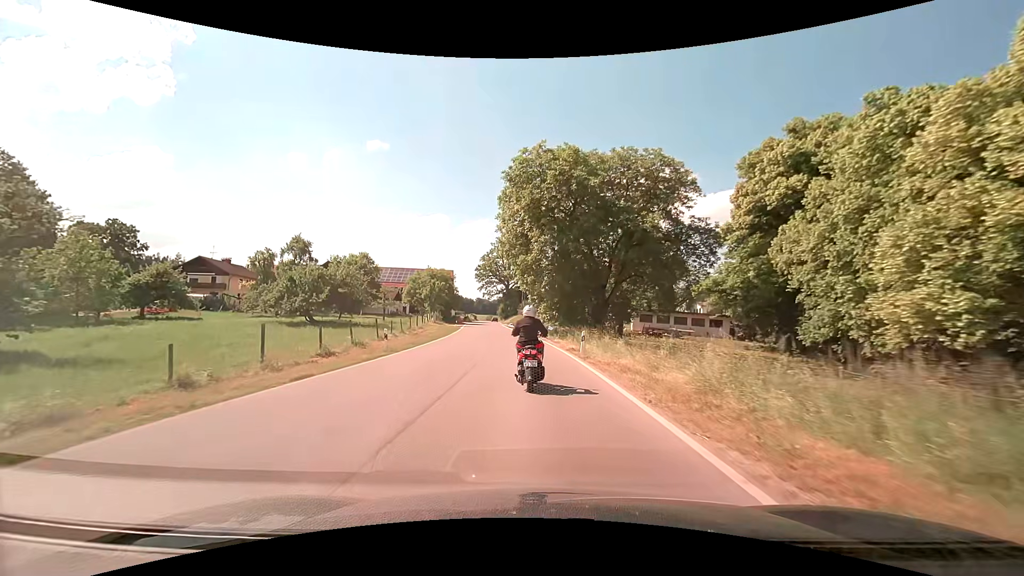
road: secondary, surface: asphalt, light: Day
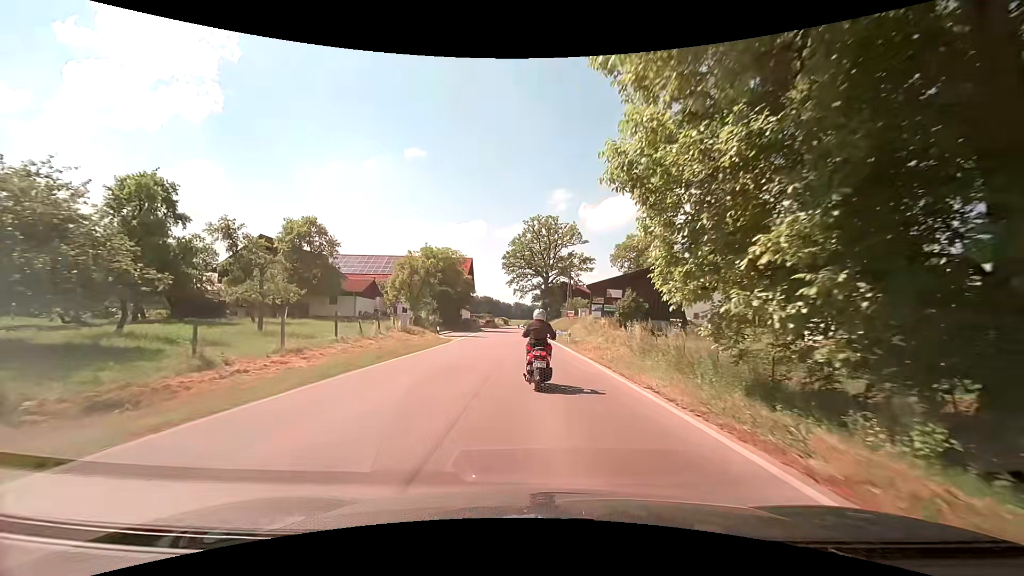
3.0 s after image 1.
(-1.9, +36.6) m; -4°
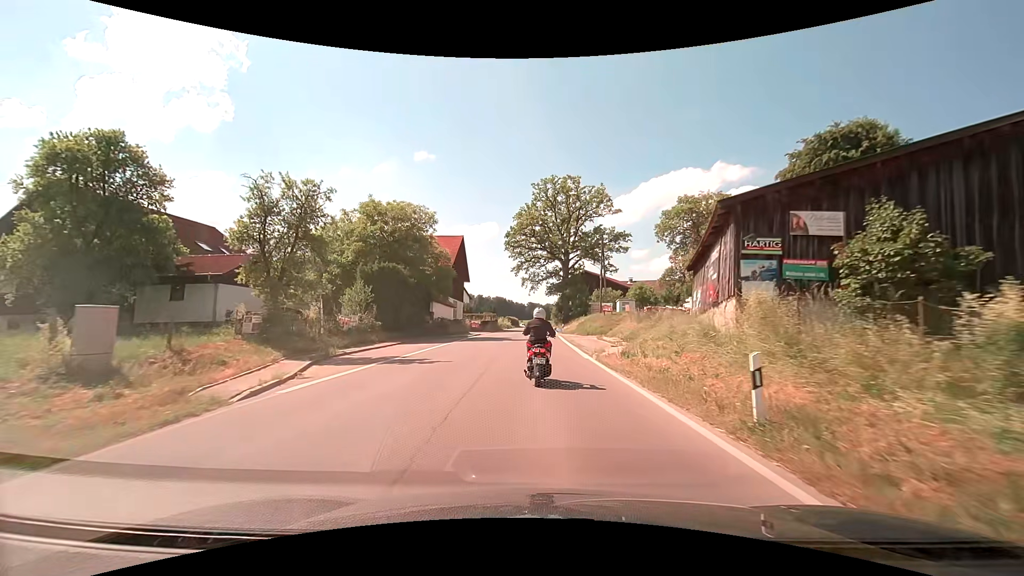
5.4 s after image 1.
(-0.3, +27.5) m; -1°
(0, +10) (0, +20) (0, +30) (0, +40) (0, +50) (0, +60) (+1, +70) (+1, +80) (+1, +90) (+1, +100) m
